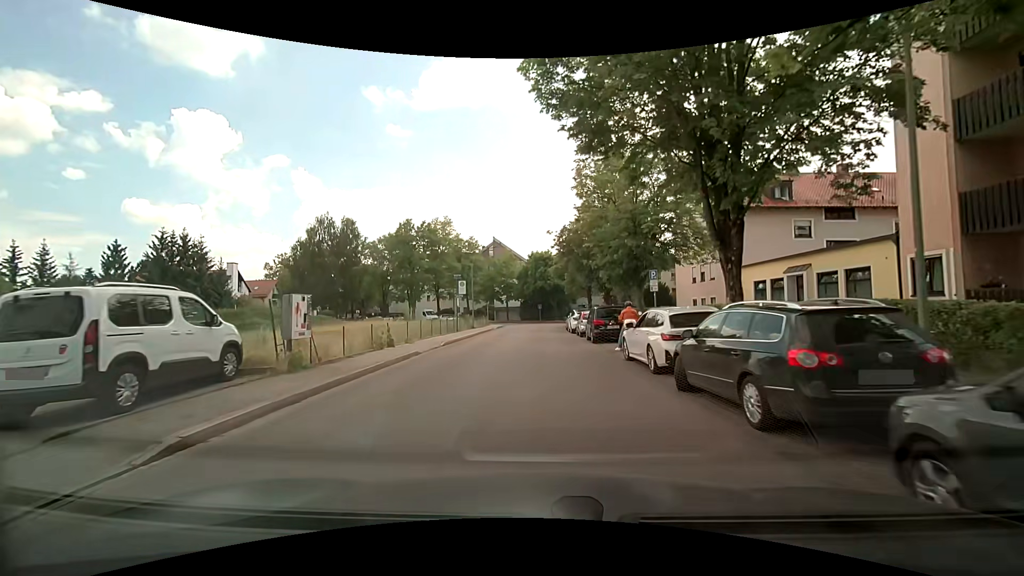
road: residential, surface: asphalt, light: Day
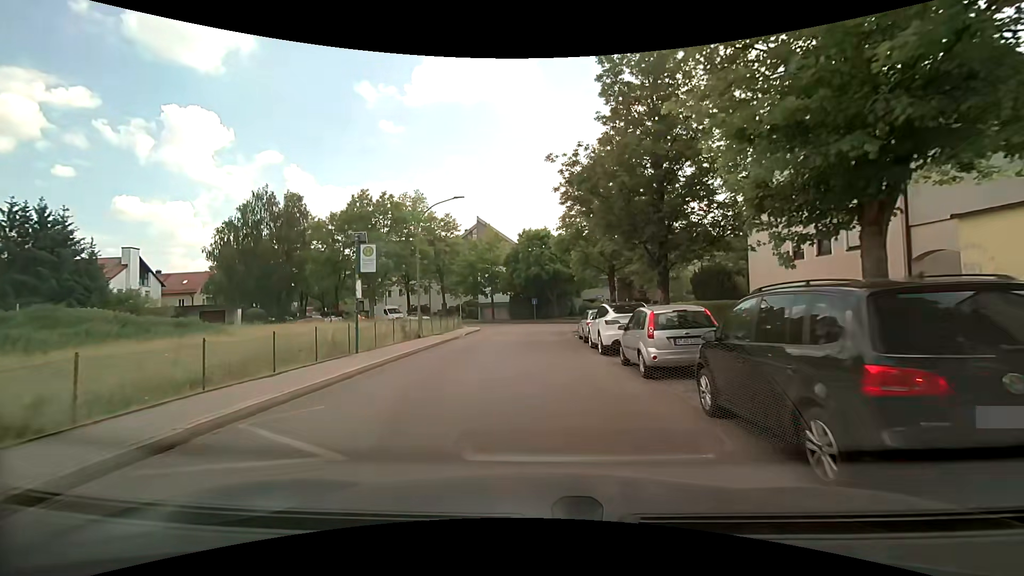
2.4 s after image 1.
(+0.1, +18.1) m; 0°
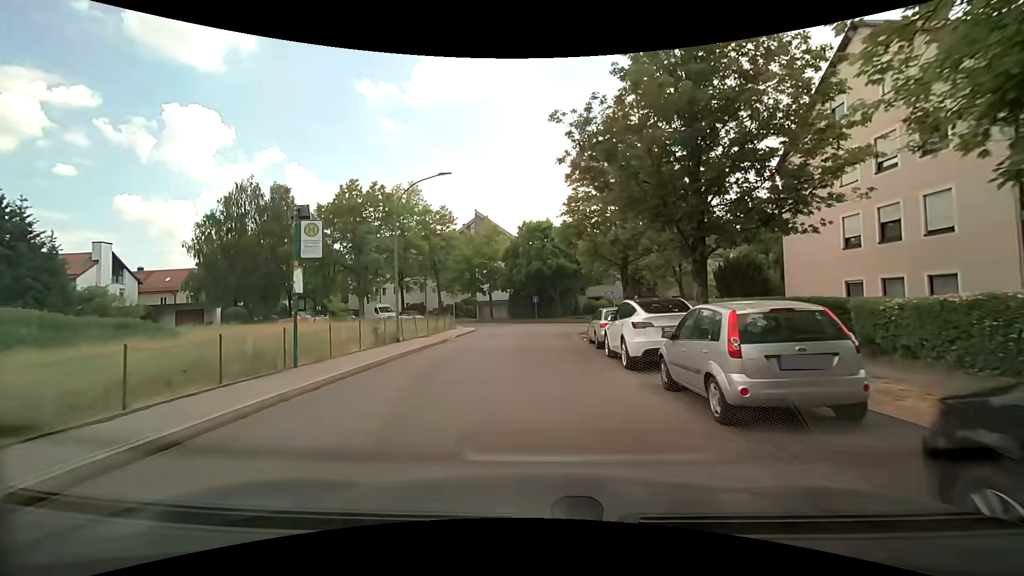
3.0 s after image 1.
(+0.1, +4.2) m; 0°
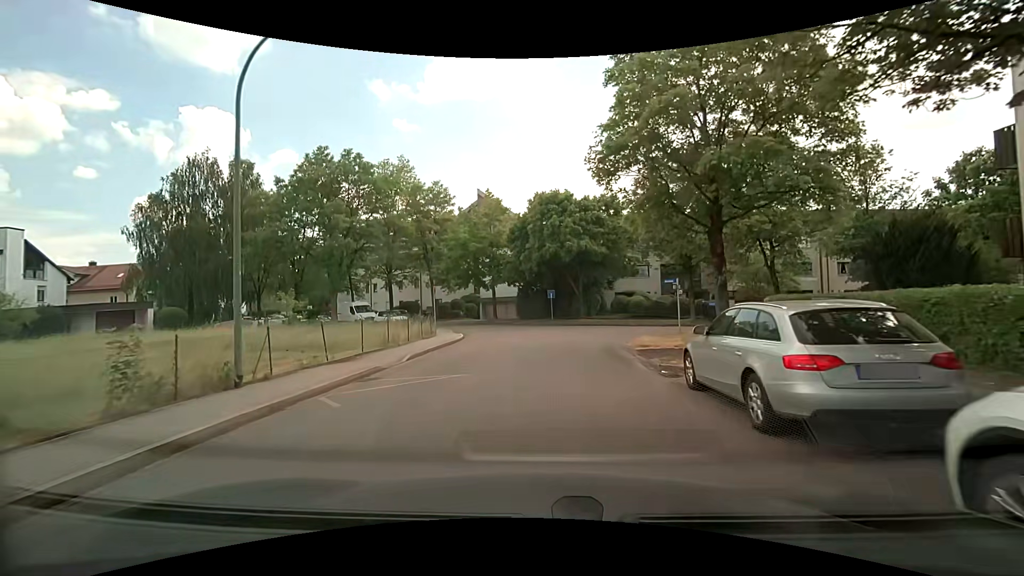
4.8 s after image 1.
(-0.1, +12.1) m; -1°
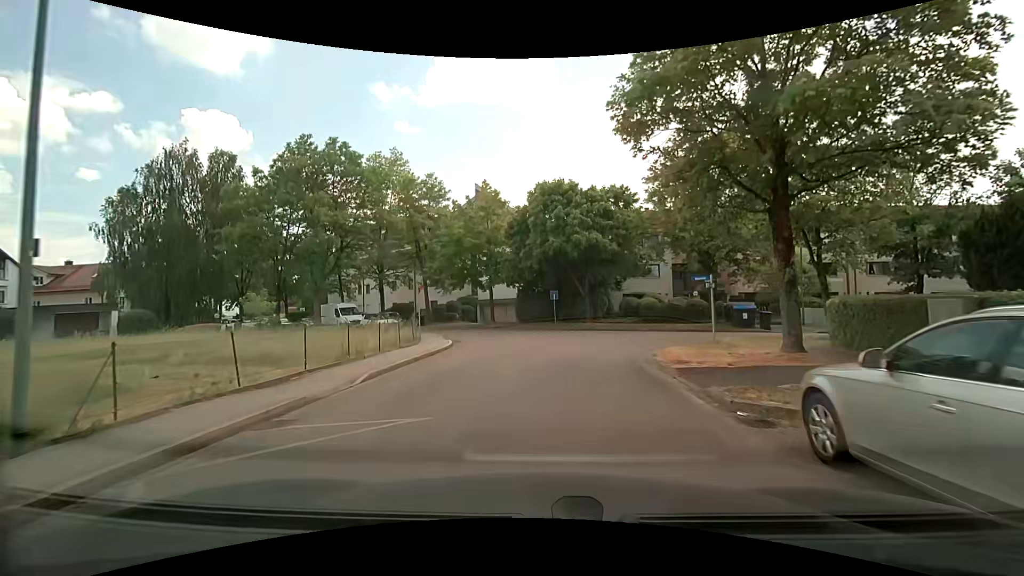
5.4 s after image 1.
(0.0, +3.9) m; 0°
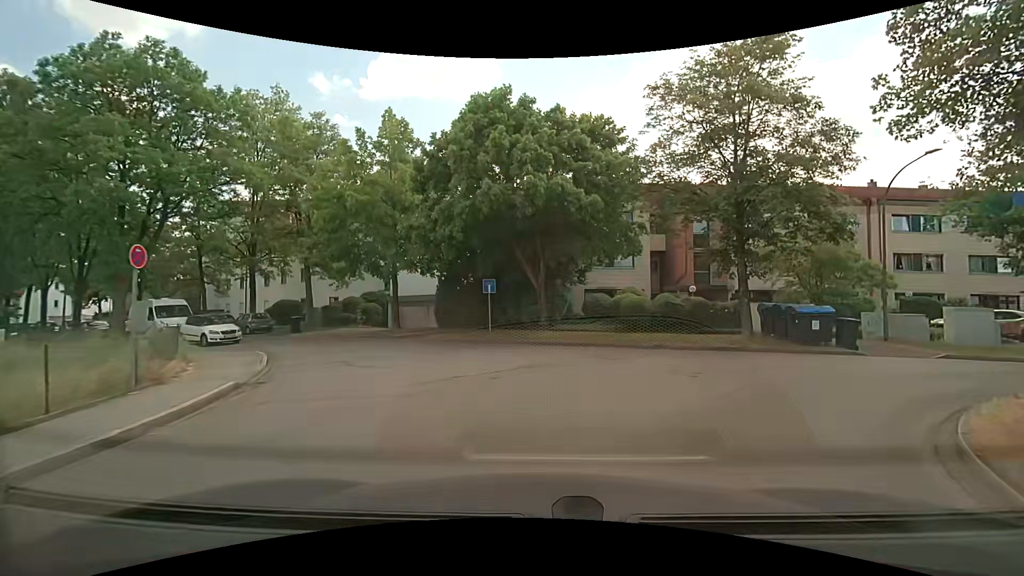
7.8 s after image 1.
(+0.5, +13.7) m; +8°
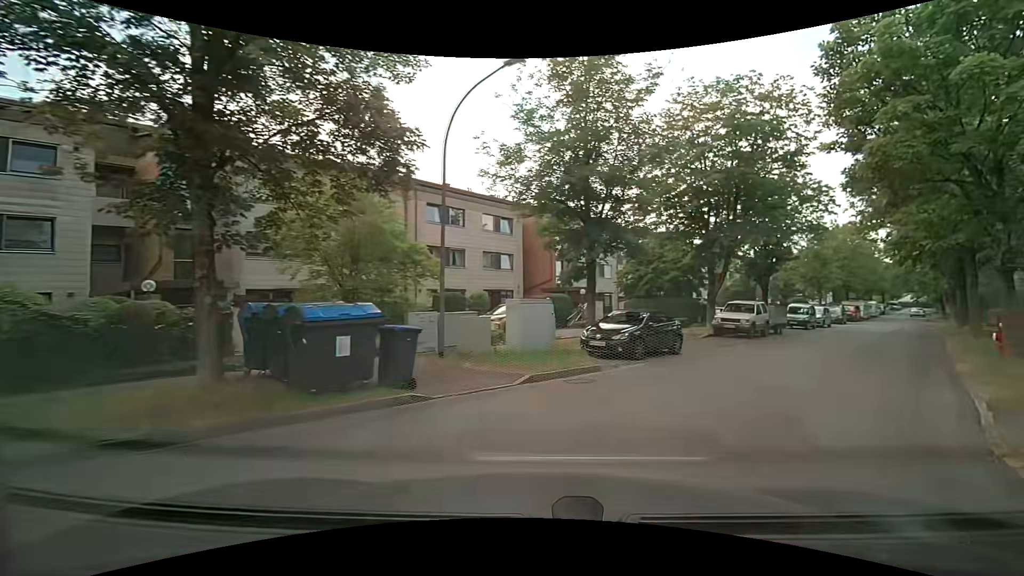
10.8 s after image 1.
(+4.1, +11.1) m; +48°
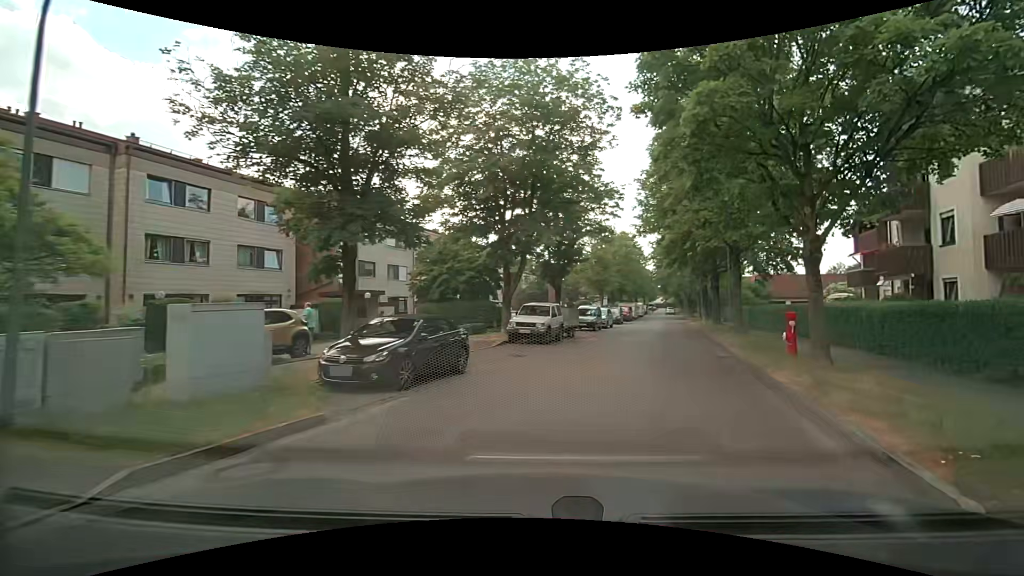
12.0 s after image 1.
(+0.9, +4.8) m; +21°
(+2, +10) (+5, +19) (+8, +29) (+10, +39) (+13, +48) (+16, +58) (+18, +68) (+21, +77) (+23, +87) (+26, +97) m
